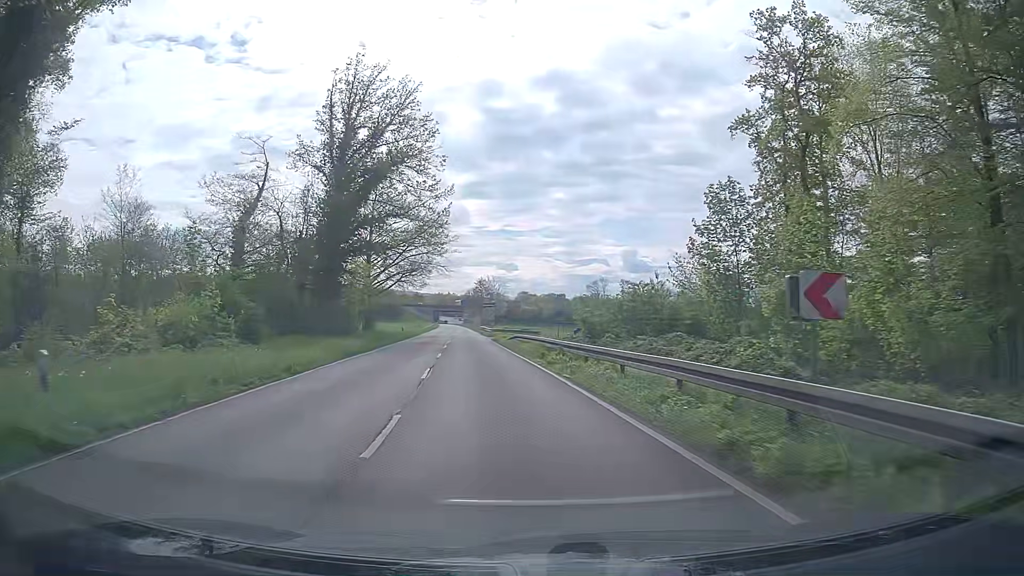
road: secondary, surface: asphalt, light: Day
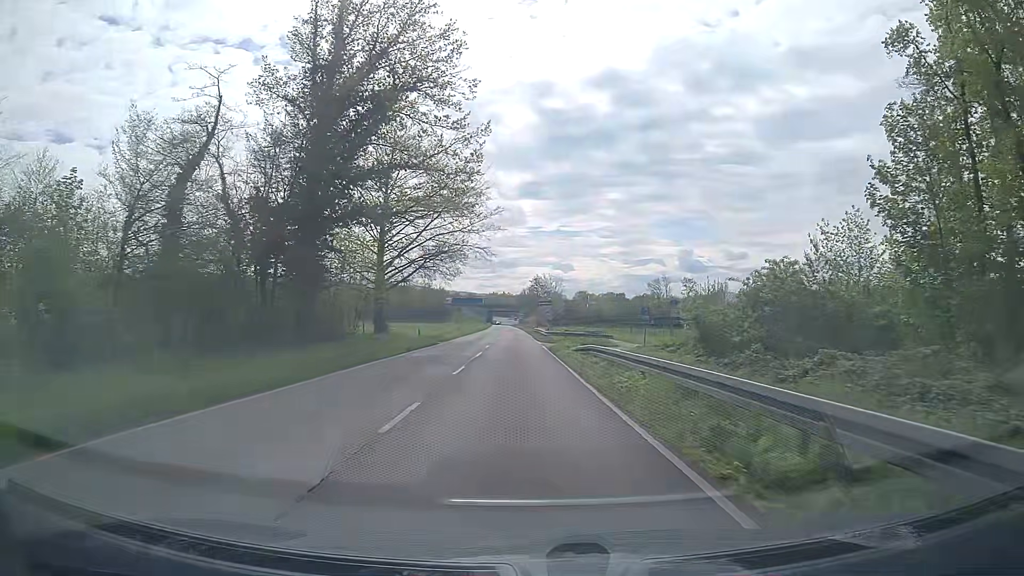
(-1.0, +16.9) m; -6°
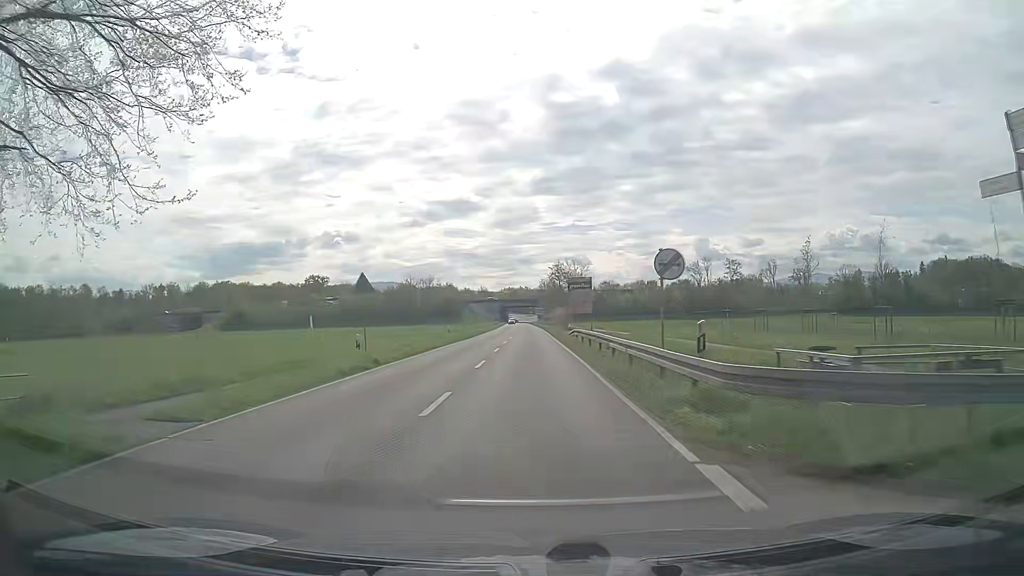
(-0.4, +44.0) m; -1°
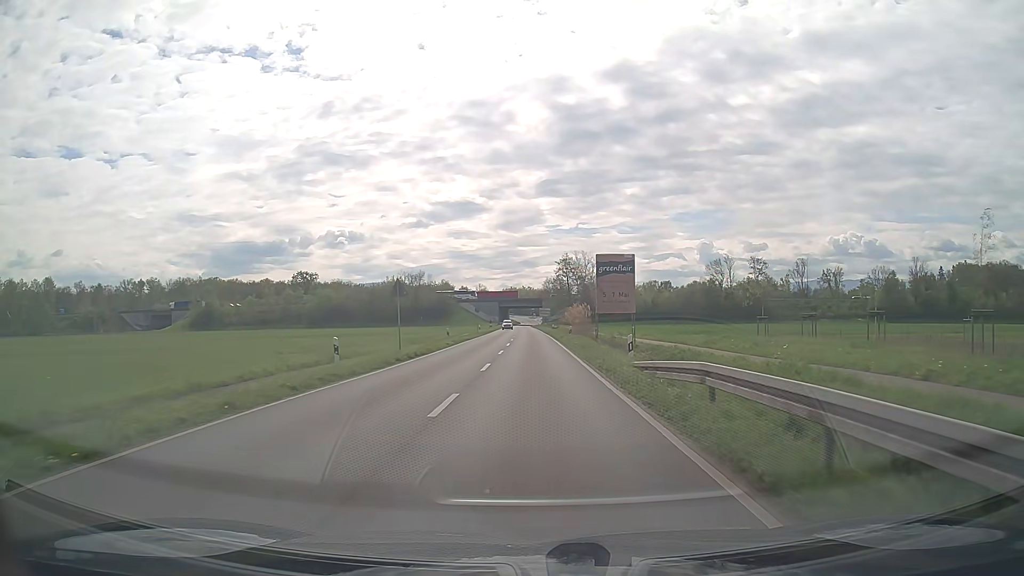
(-0.1, +27.3) m; 0°
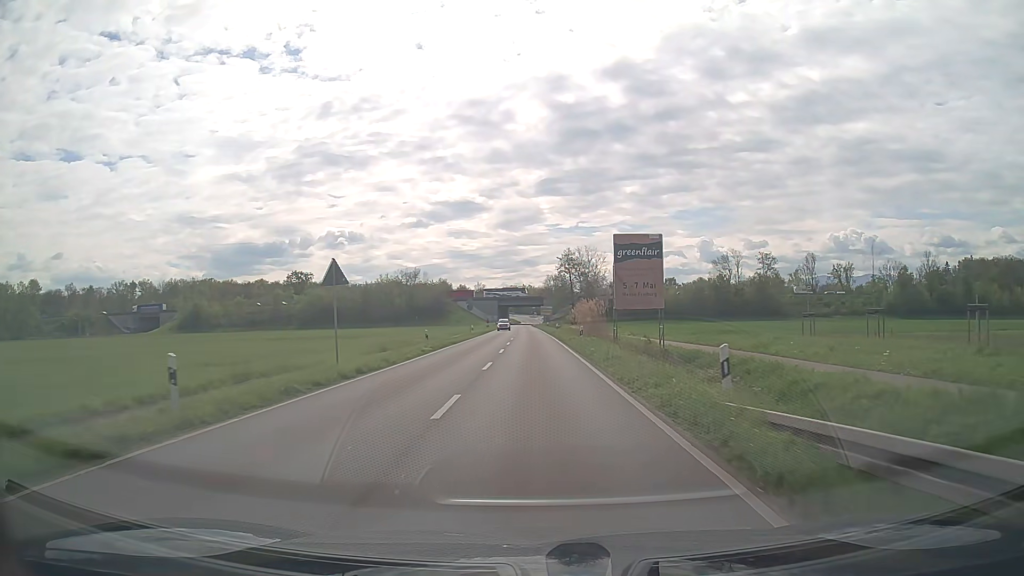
(0.0, +9.2) m; 0°
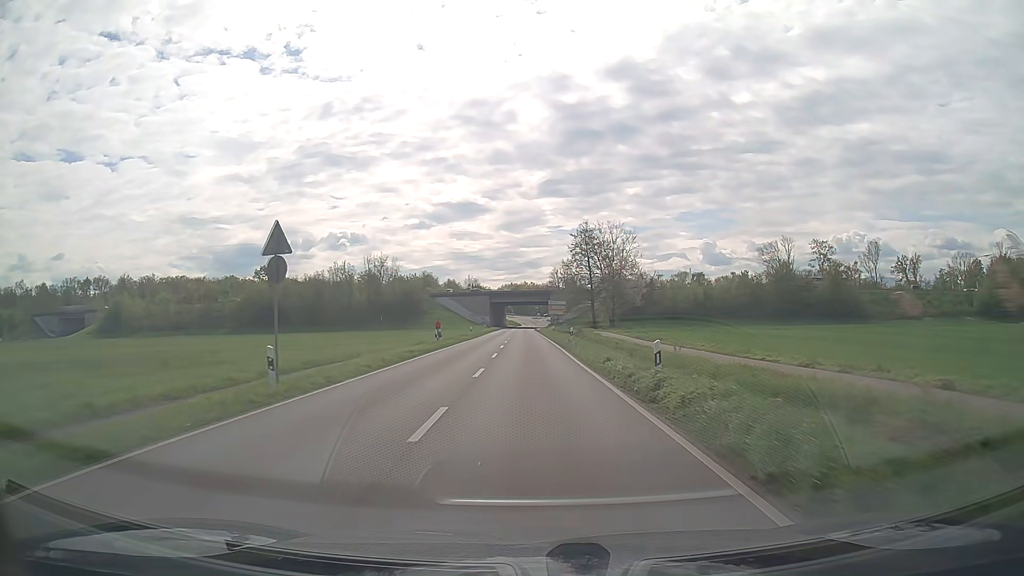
(-0.1, +47.2) m; 0°
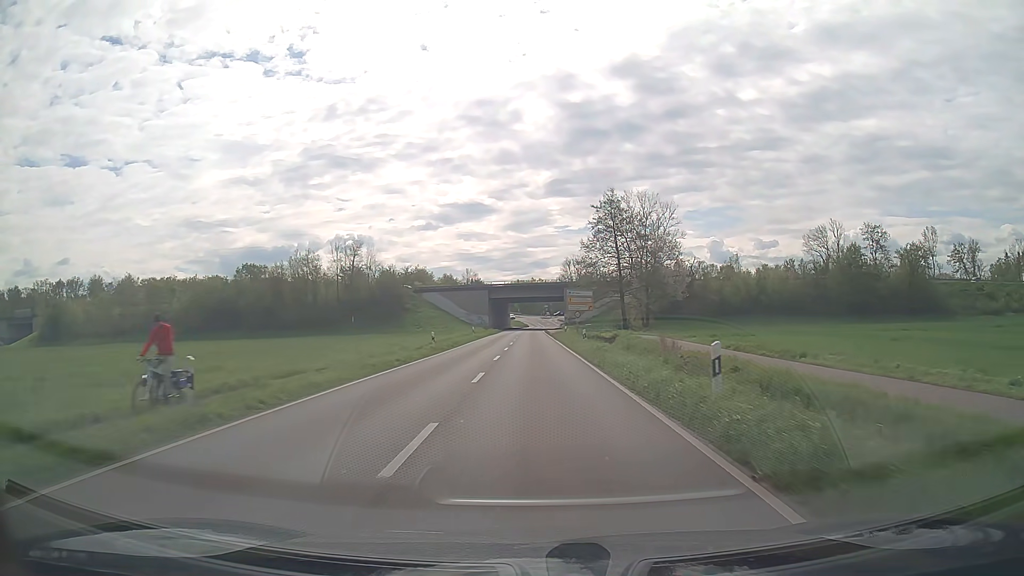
(-0.2, +28.9) m; -1°
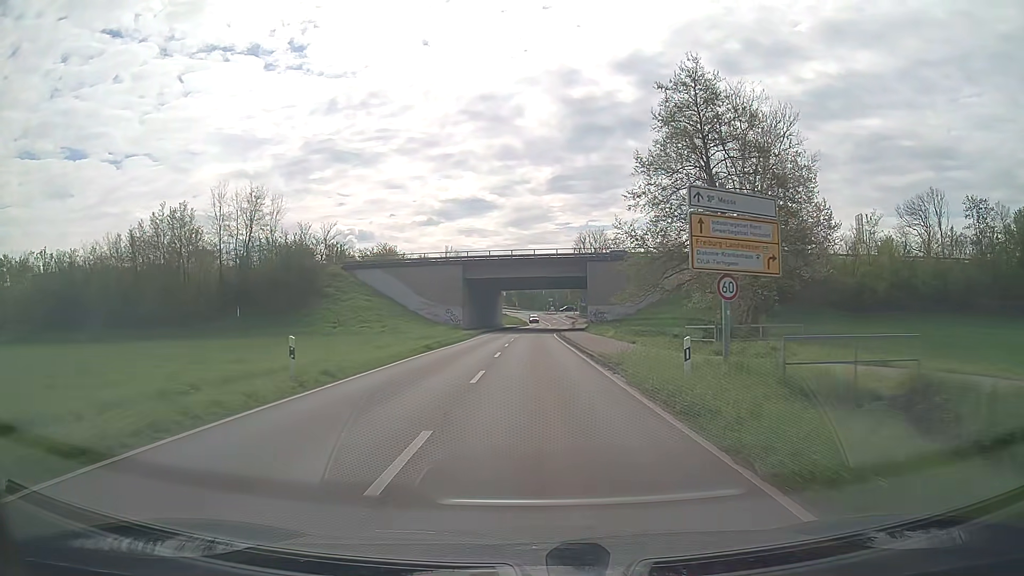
(-0.1, +45.9) m; 0°
